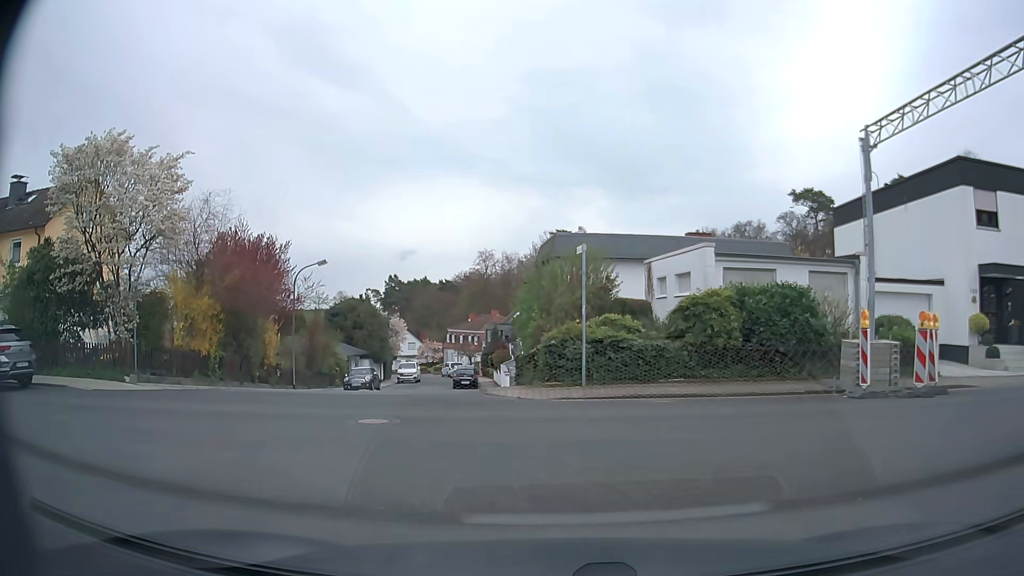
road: residential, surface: asphalt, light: Day
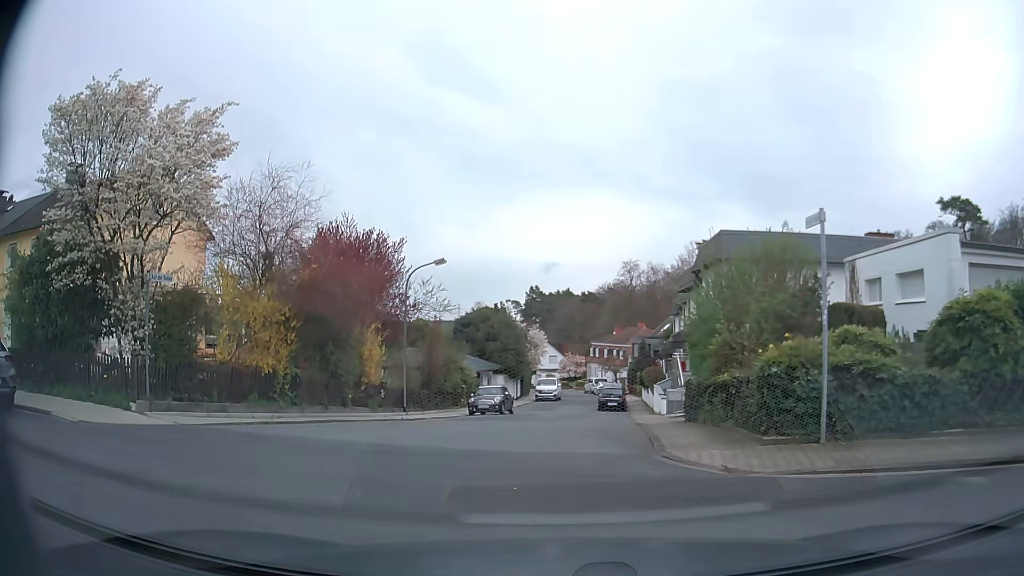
(-0.6, +5.8) m; -11°
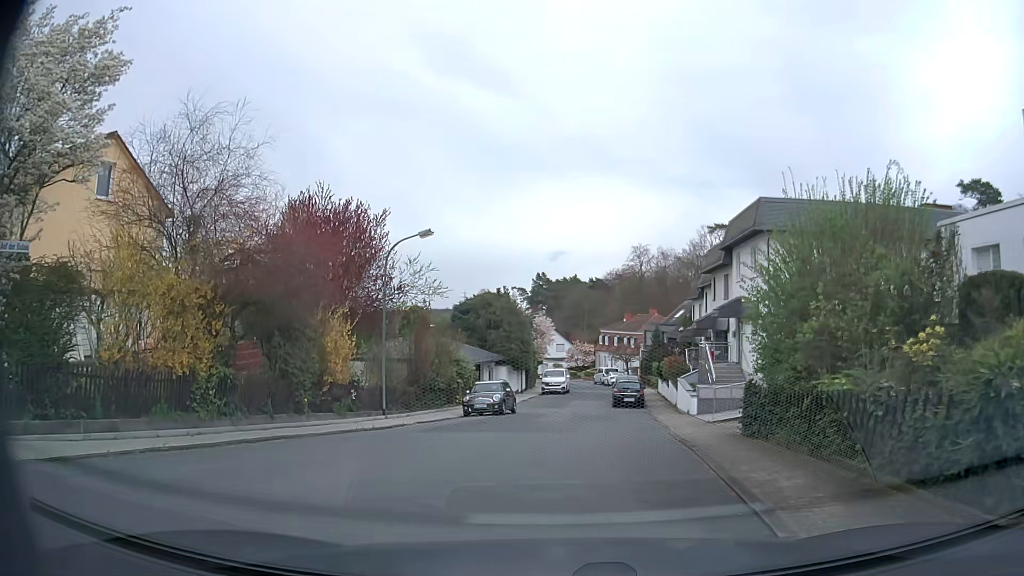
(-0.2, +4.9) m; -2°
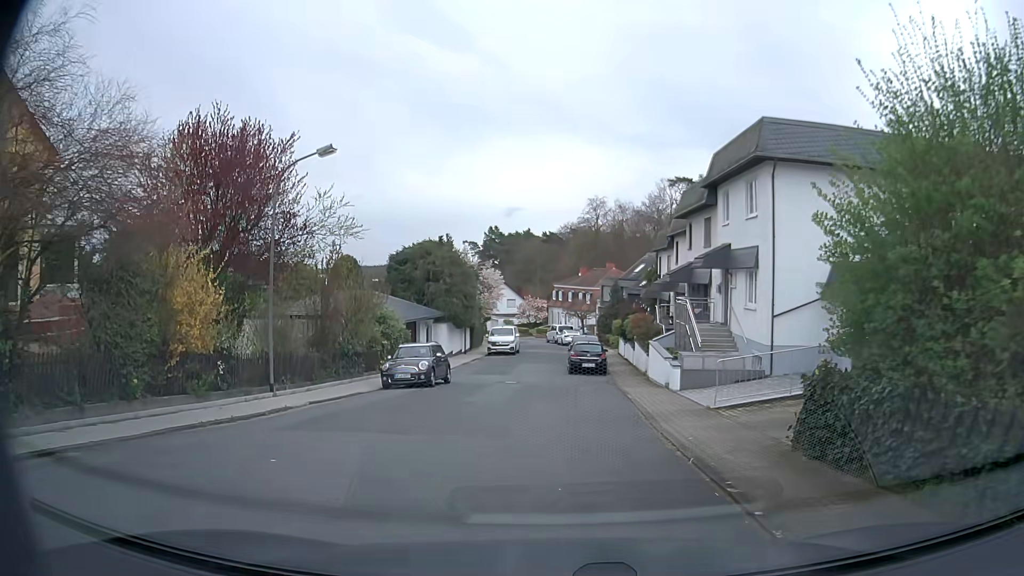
(+0.2, +5.7) m; +4°
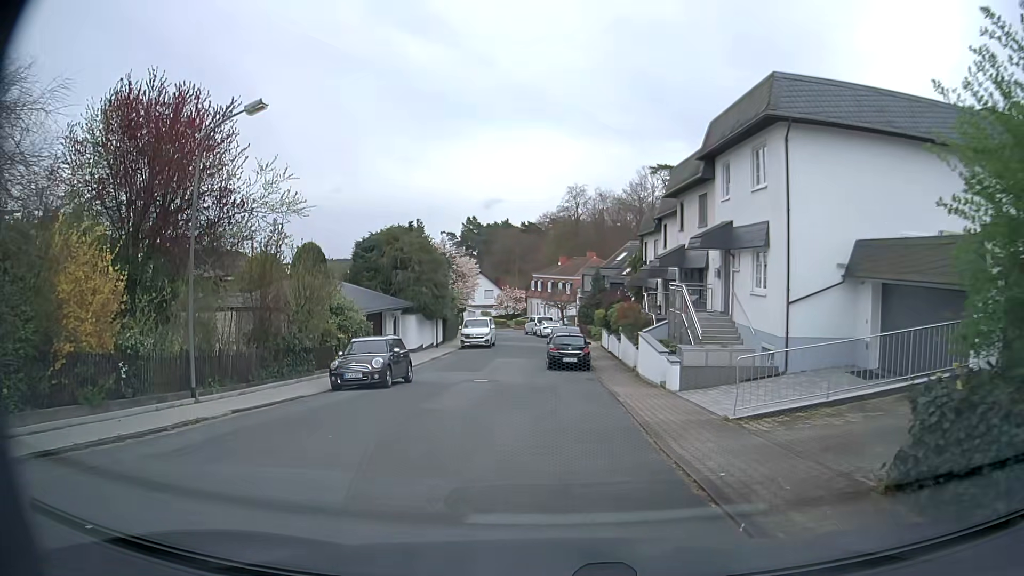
(0.0, +3.1) m; +1°
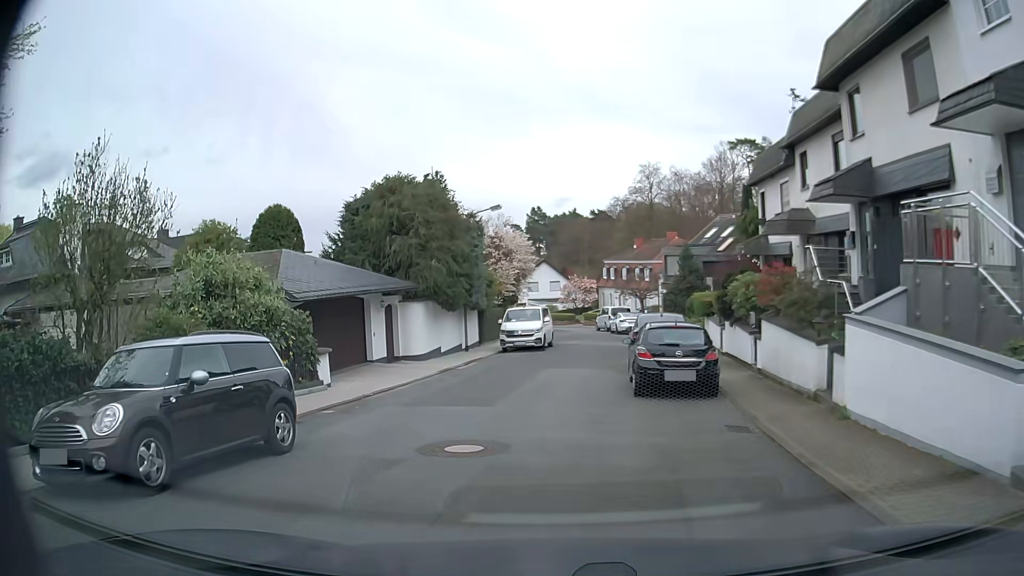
(+0.2, +13.3) m; -4°
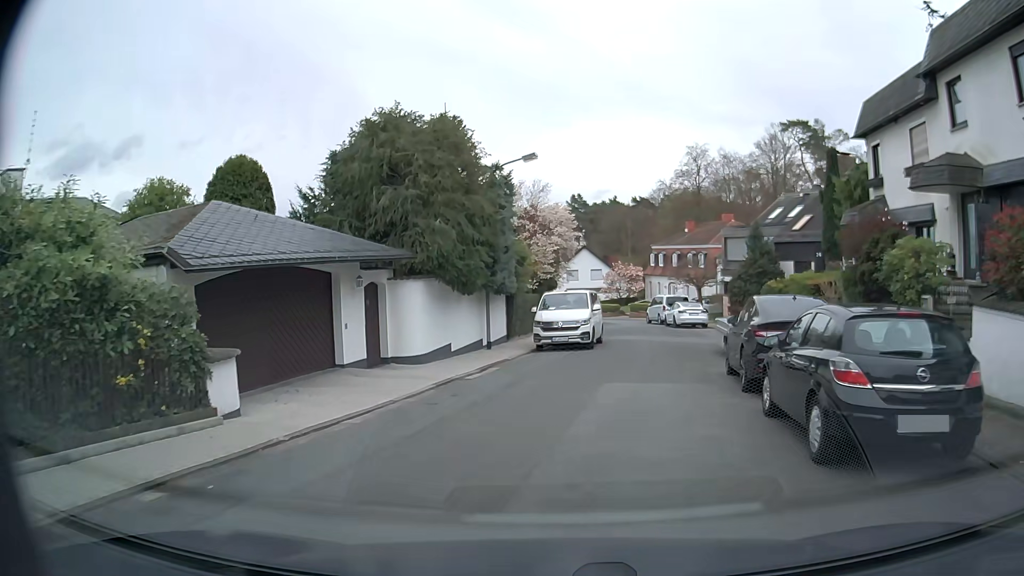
(-0.4, +7.5) m; -4°
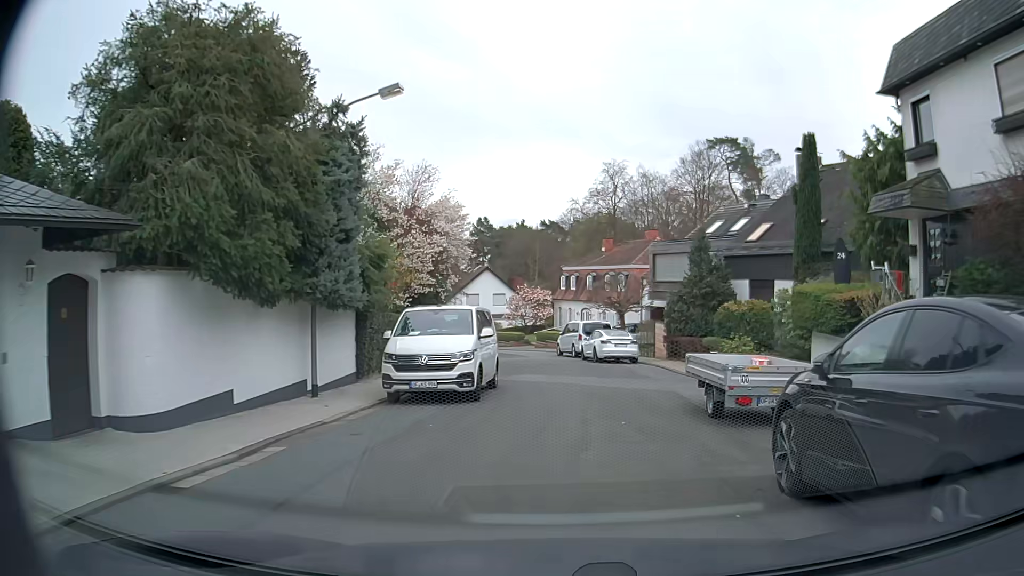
(+0.6, +8.6) m; +8°
(0, +10) (0, +20) (0, +30) (-2, +40) (-4, +49) (-9, +59) (-14, +67) (-21, +74) (-29, +80) (-38, +85) m
